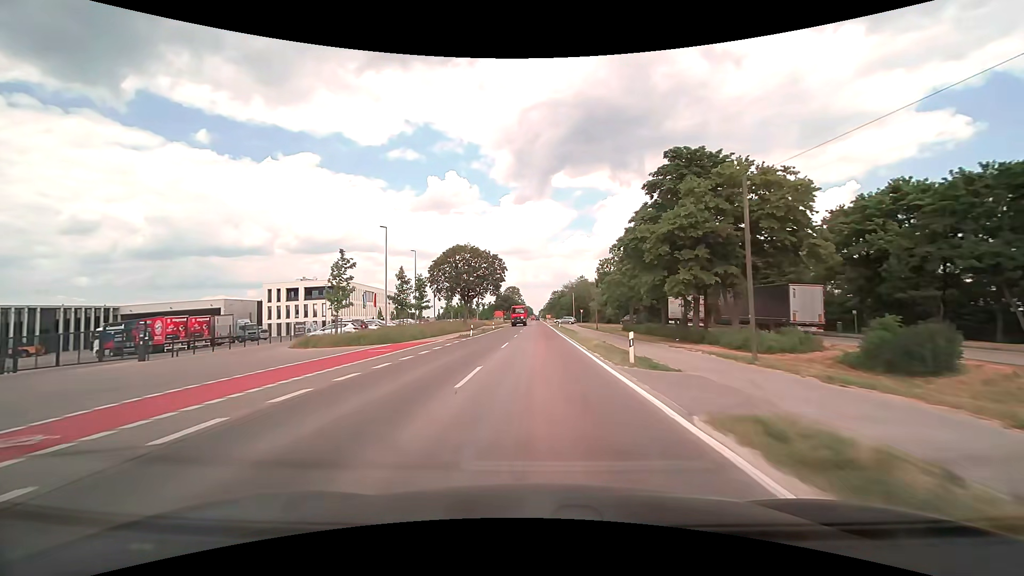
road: tertiary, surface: asphalt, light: Day
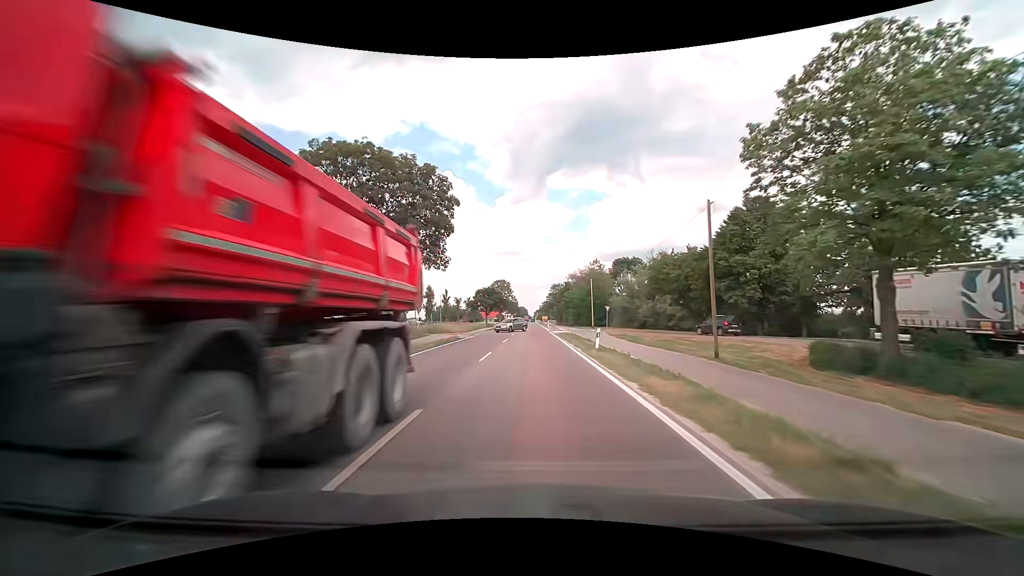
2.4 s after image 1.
(+0.2, +42.9) m; +1°
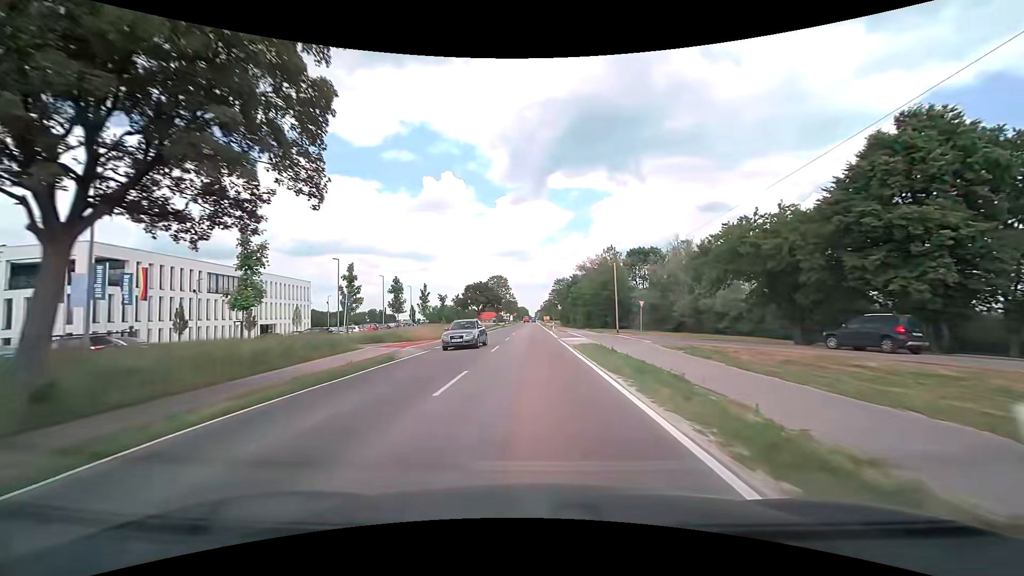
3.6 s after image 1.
(0.0, +19.0) m; 0°
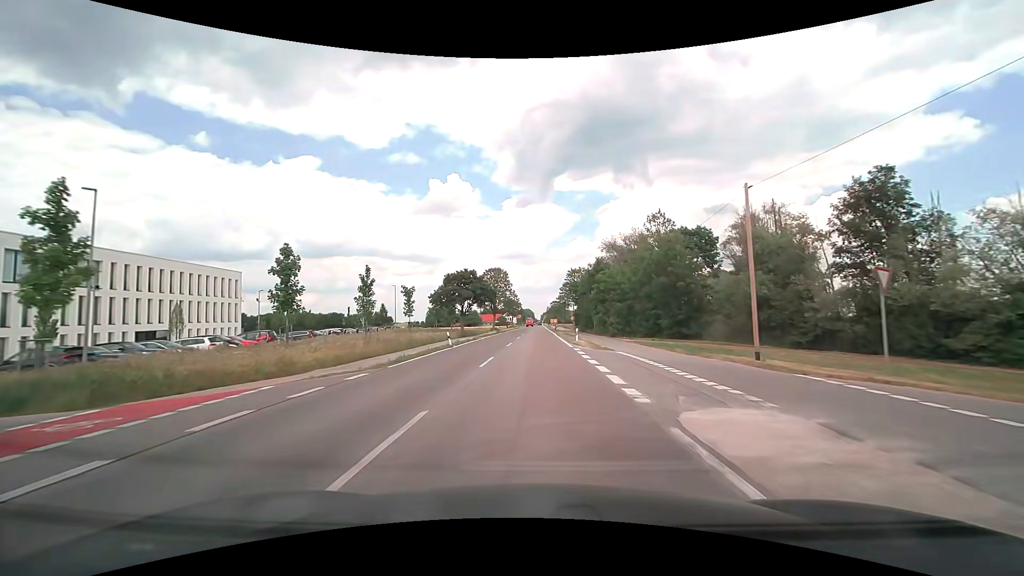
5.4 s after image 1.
(-0.2, +28.6) m; -1°
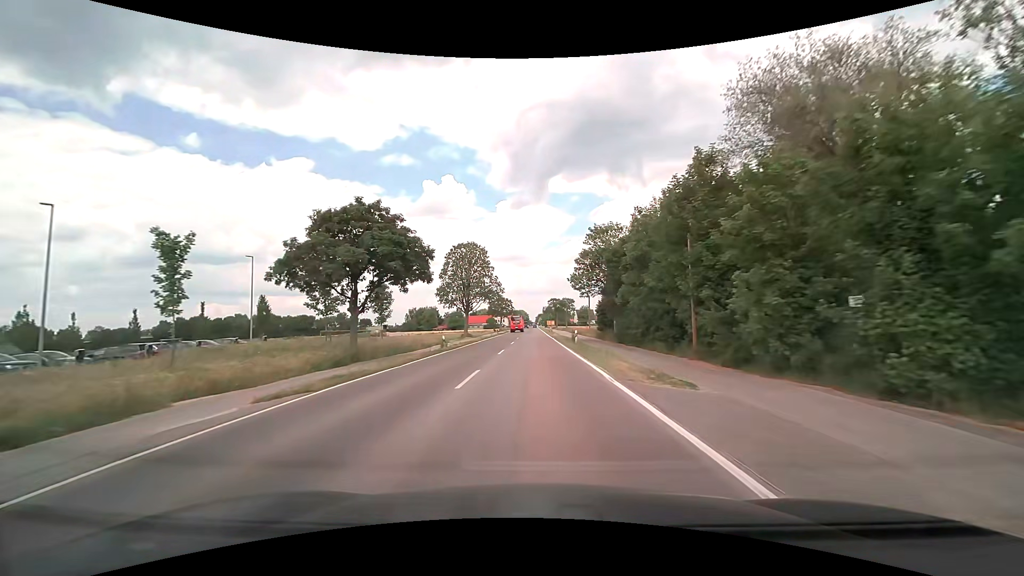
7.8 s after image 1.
(+0.1, +41.7) m; +1°
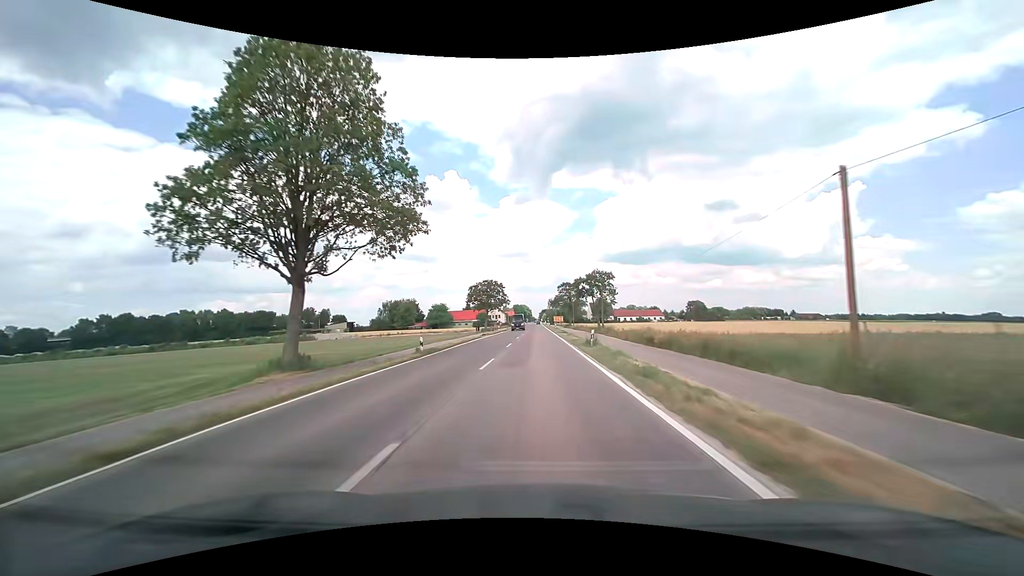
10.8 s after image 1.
(-0.3, +58.3) m; -1°
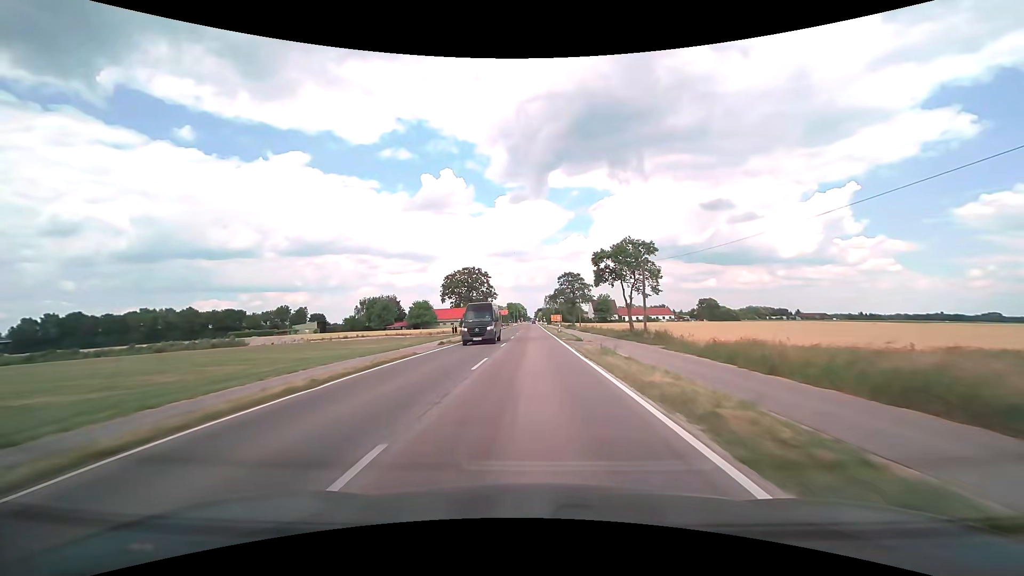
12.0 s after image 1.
(+0.1, +24.9) m; 0°
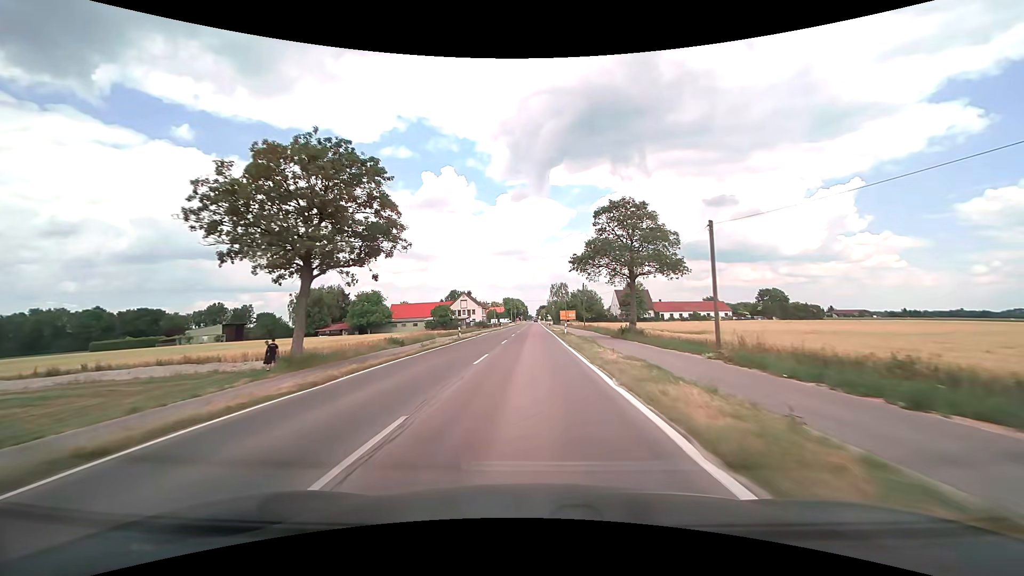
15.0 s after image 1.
(+0.3, +59.5) m; 0°
(0, +10) (0, +20) (0, +30) (0, +40) (0, +50) (0, +60) (0, +70) (0, +80) (0, +90) (0, +100) m
